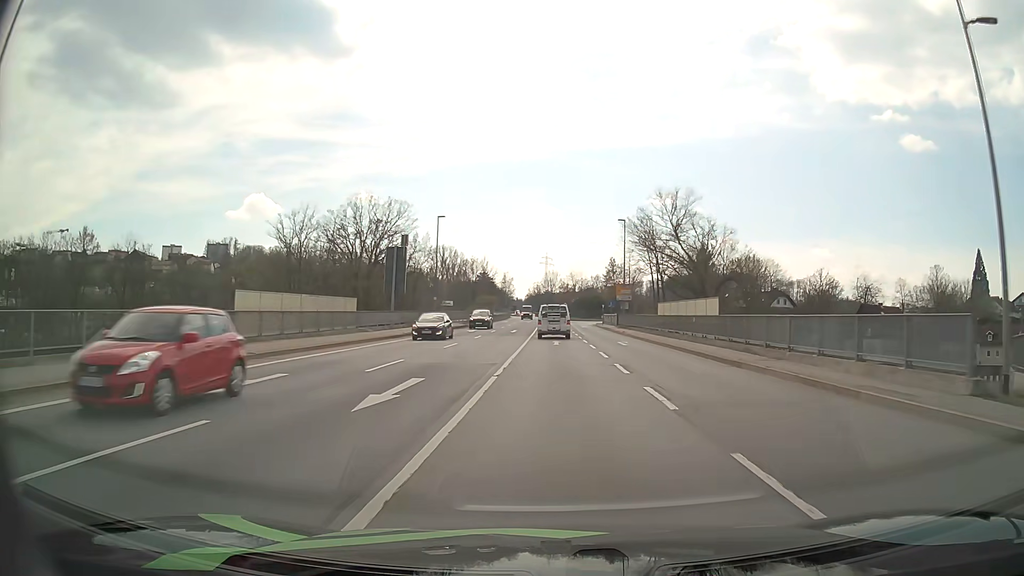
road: primary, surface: asphalt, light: Day
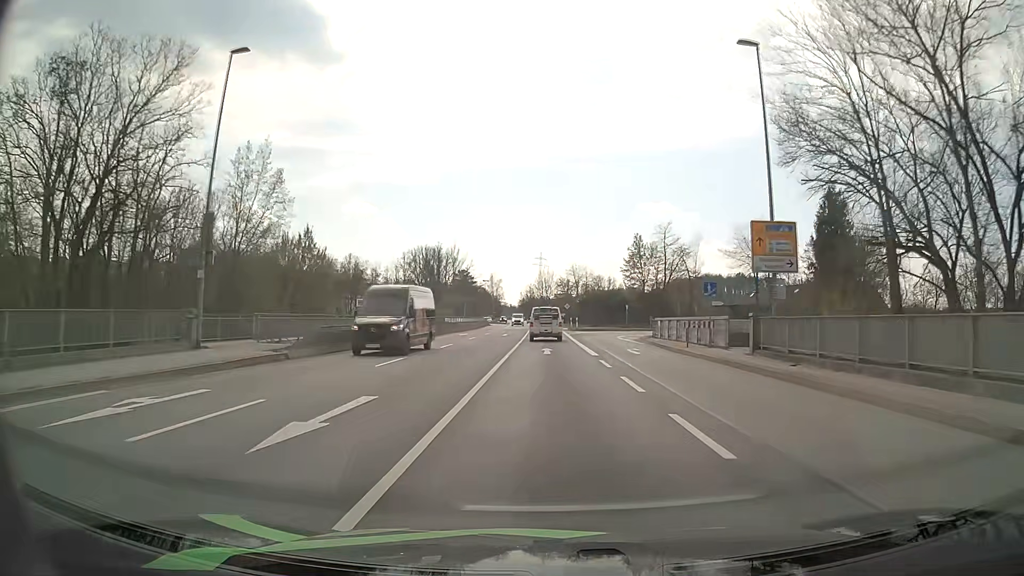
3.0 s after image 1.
(+0.4, +45.7) m; +1°
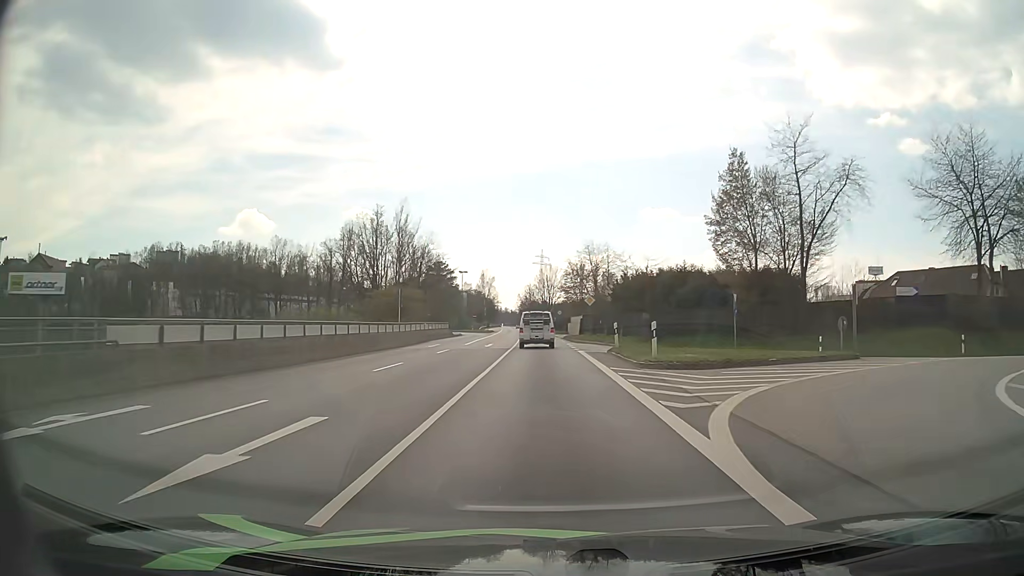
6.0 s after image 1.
(-0.1, +47.1) m; 0°
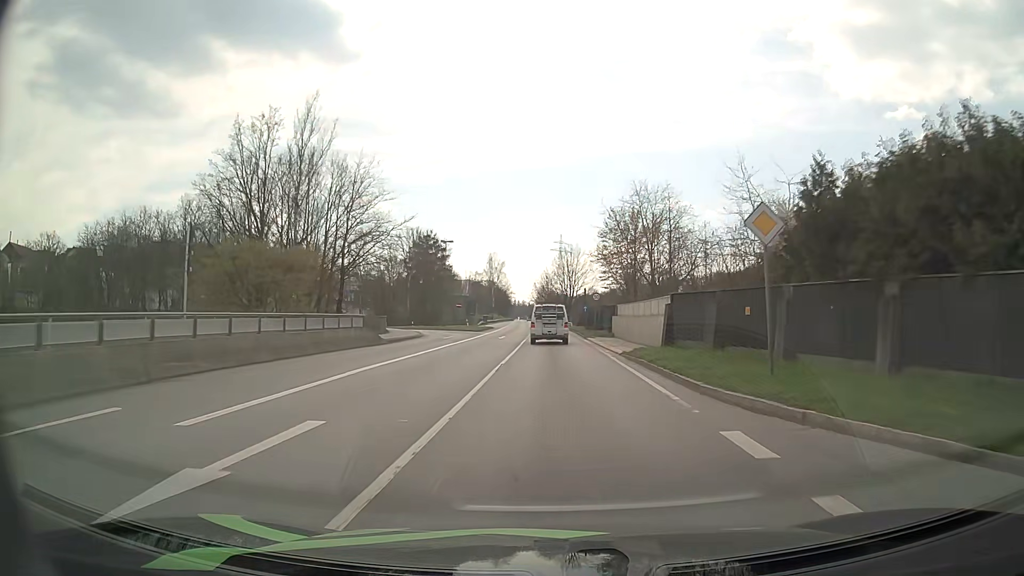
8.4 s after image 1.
(-0.5, +36.8) m; -1°
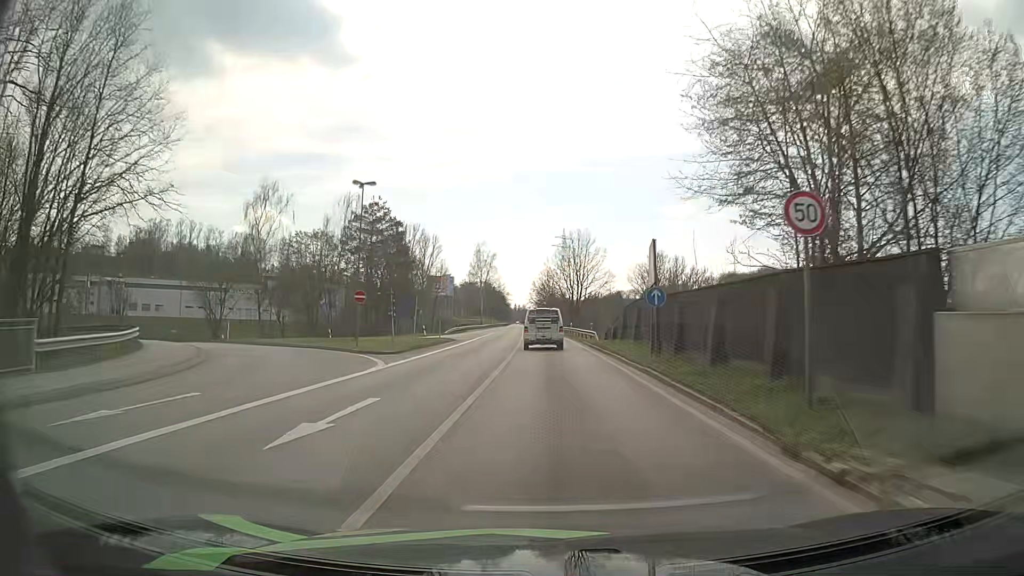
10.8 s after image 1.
(-0.1, +36.6) m; 0°
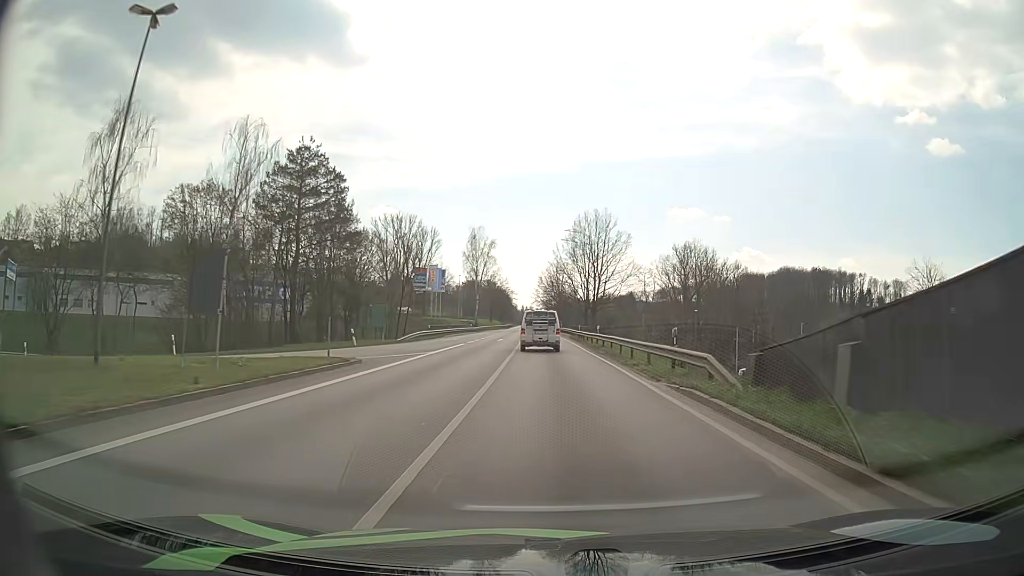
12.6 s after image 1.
(-0.3, +26.9) m; -1°
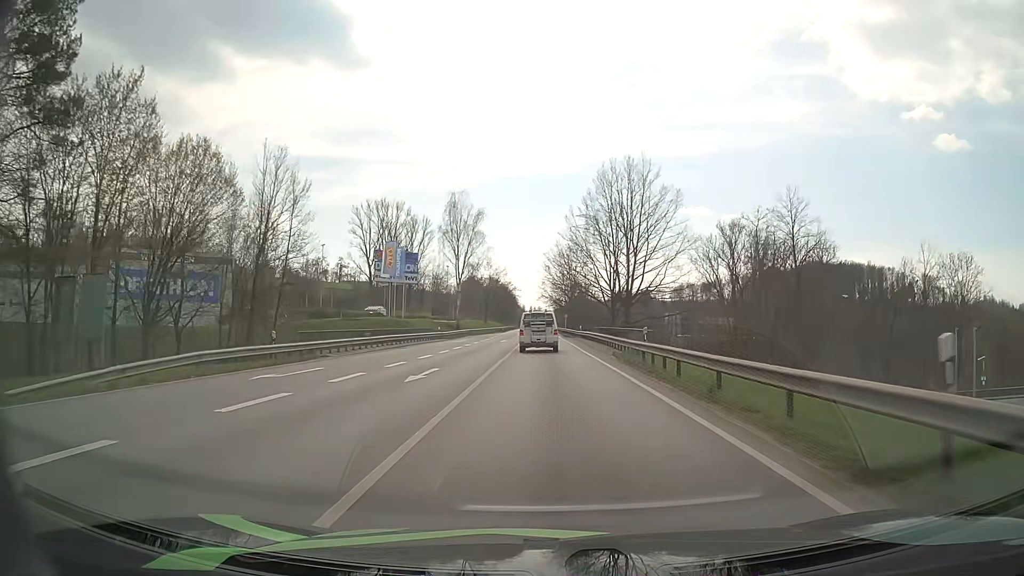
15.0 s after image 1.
(-0.2, +37.1) m; -1°
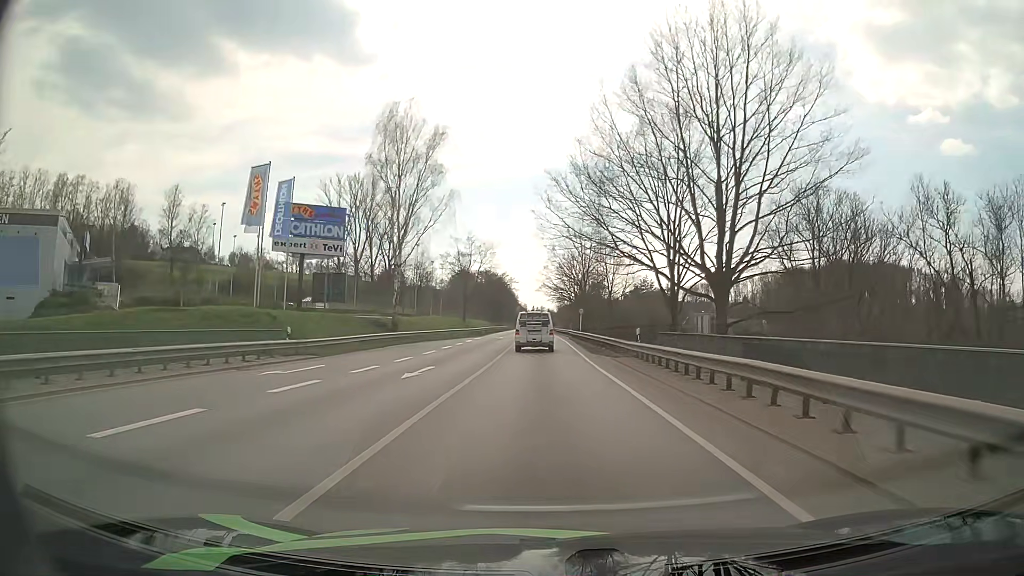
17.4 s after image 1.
(-0.2, +39.3) m; 0°
(0, +10) (0, +20) (0, +30) (0, +40) (-1, +50) (-1, +60) (-1, +70) (-1, +80) (-1, +90) (-1, +100) m
